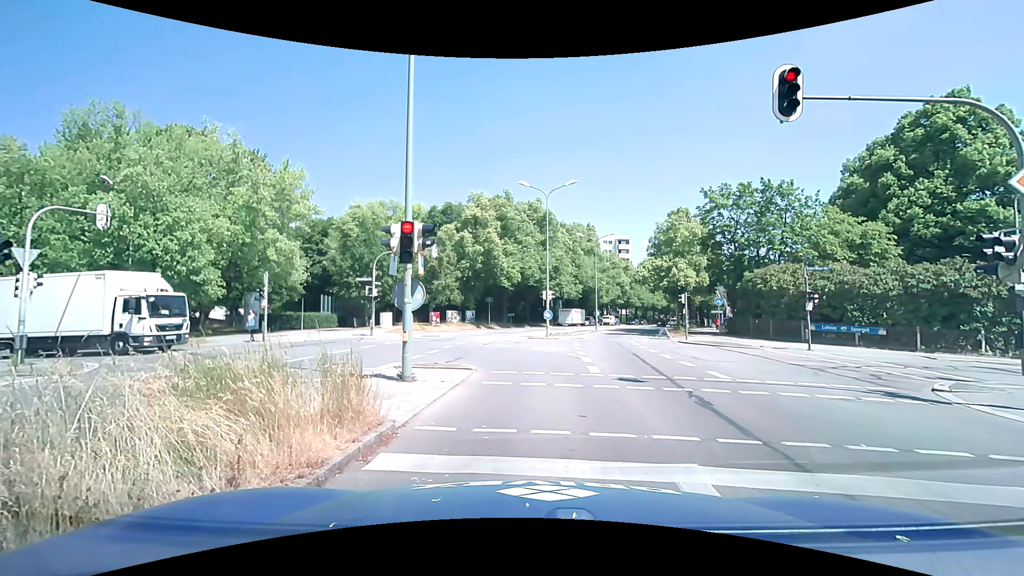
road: secondary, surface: asphalt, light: Day
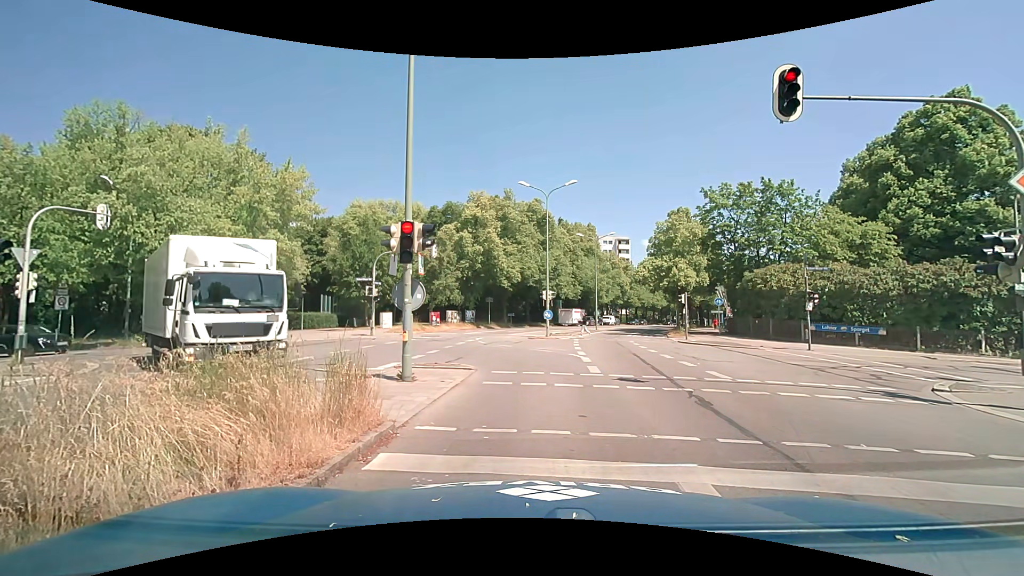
(0.0, 0.0) m; 0°
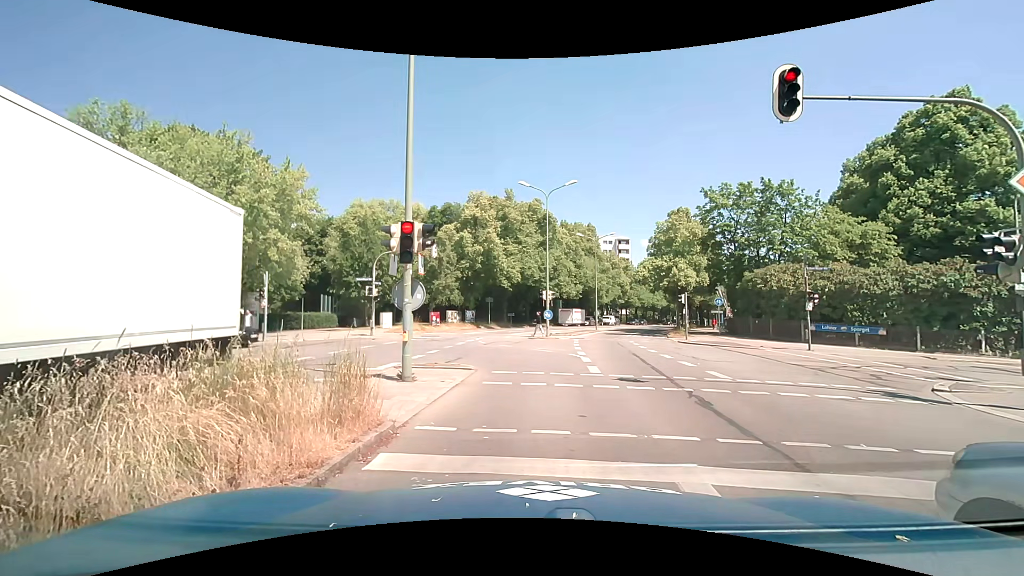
(0.0, 0.0) m; 0°
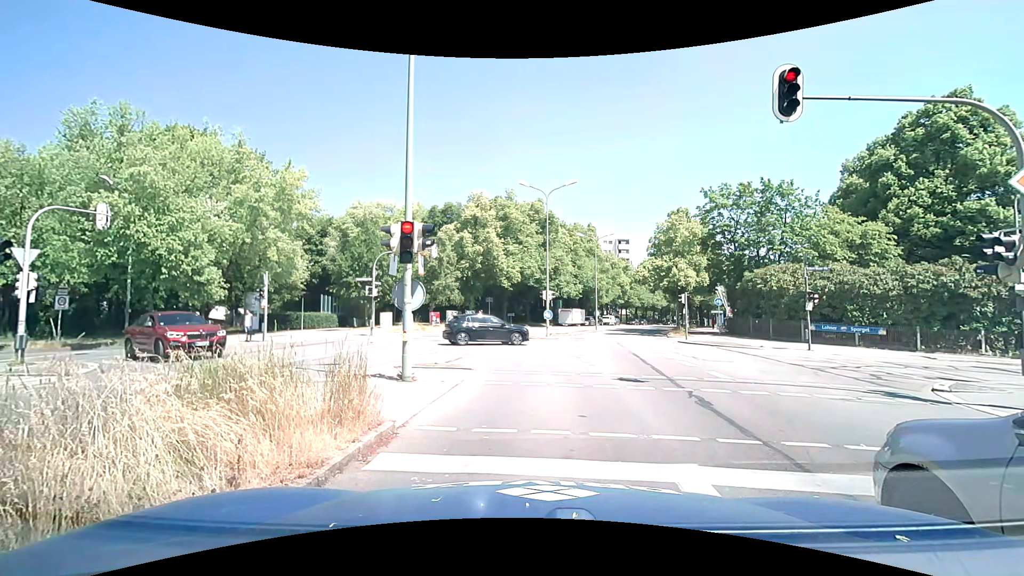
(0.0, 0.0) m; 0°
(0, +10) (-1, +20) (-9, +25) (-19, +27) (-29, +28) (-39, +29) (-49, +30) (-59, +30) (-69, +31) (-79, +32) m
